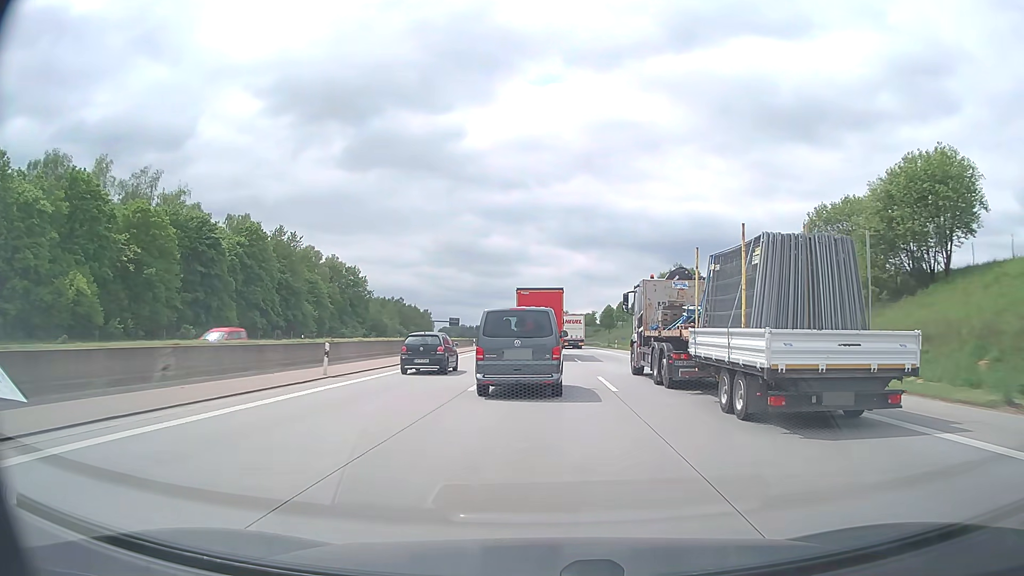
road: motorway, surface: asphalt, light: Day
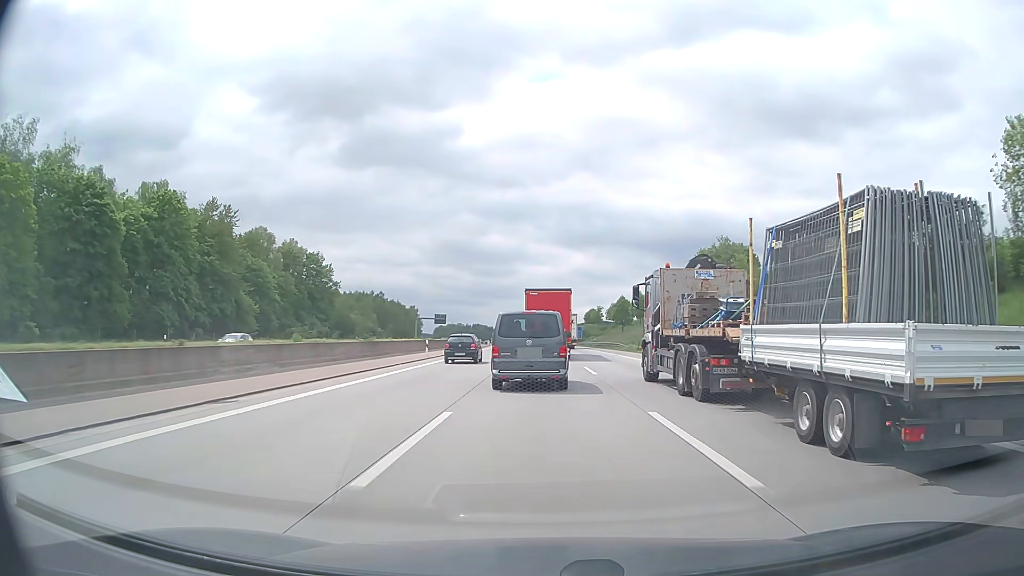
(0.0, +29.1) m; 0°
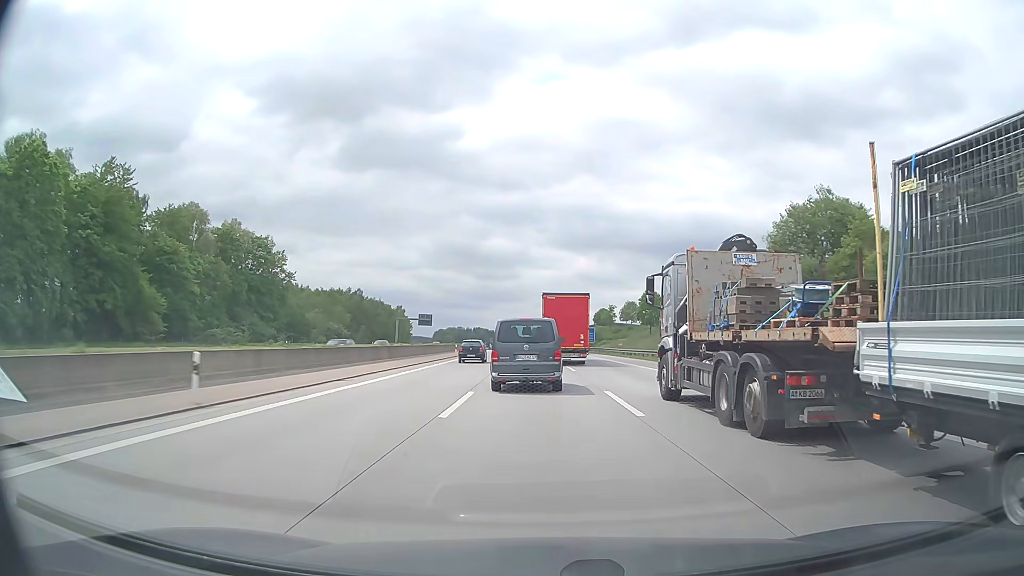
(-0.1, +30.5) m; 0°
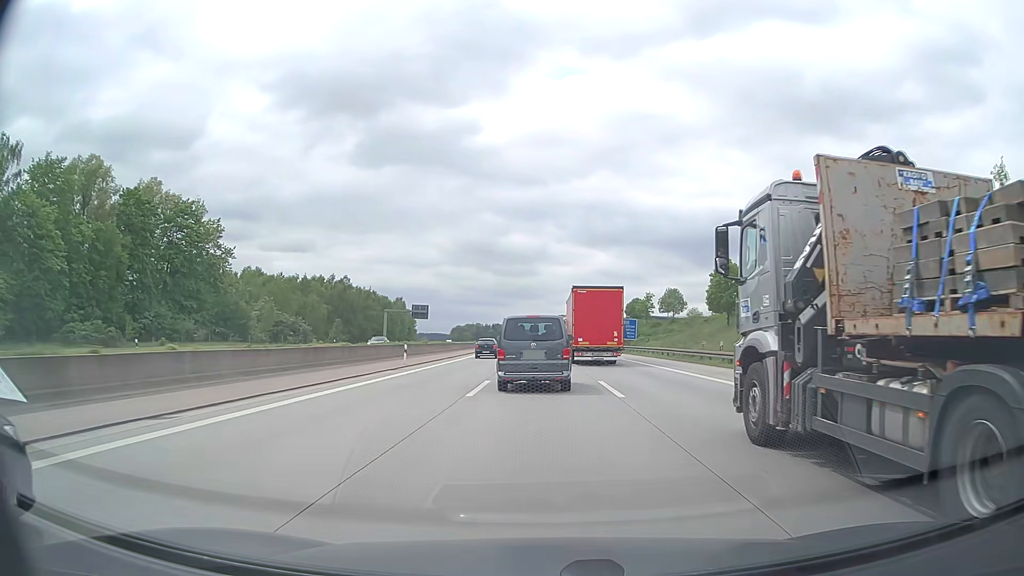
(-0.3, +33.1) m; -2°
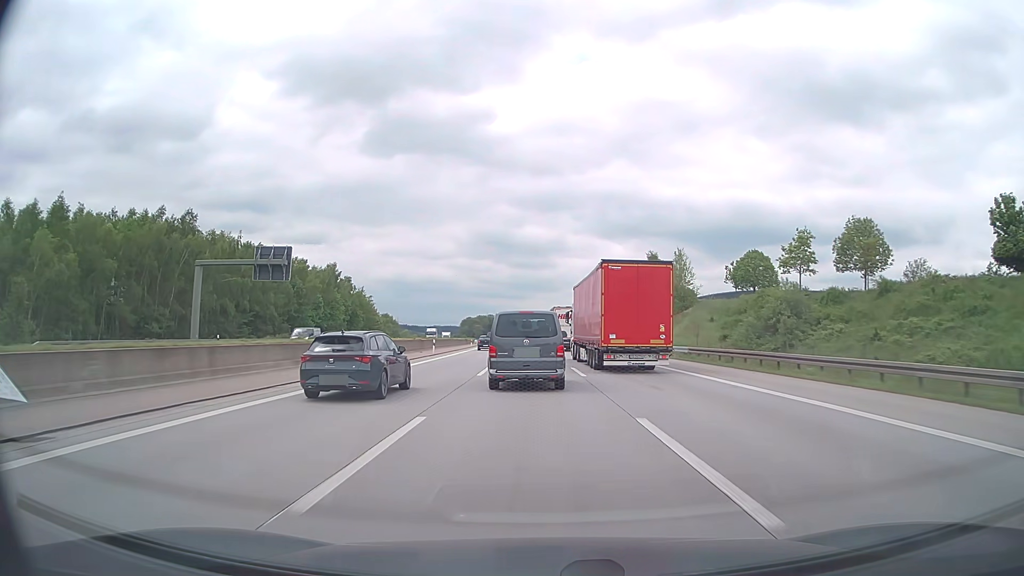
(-1.0, +83.8) m; -1°
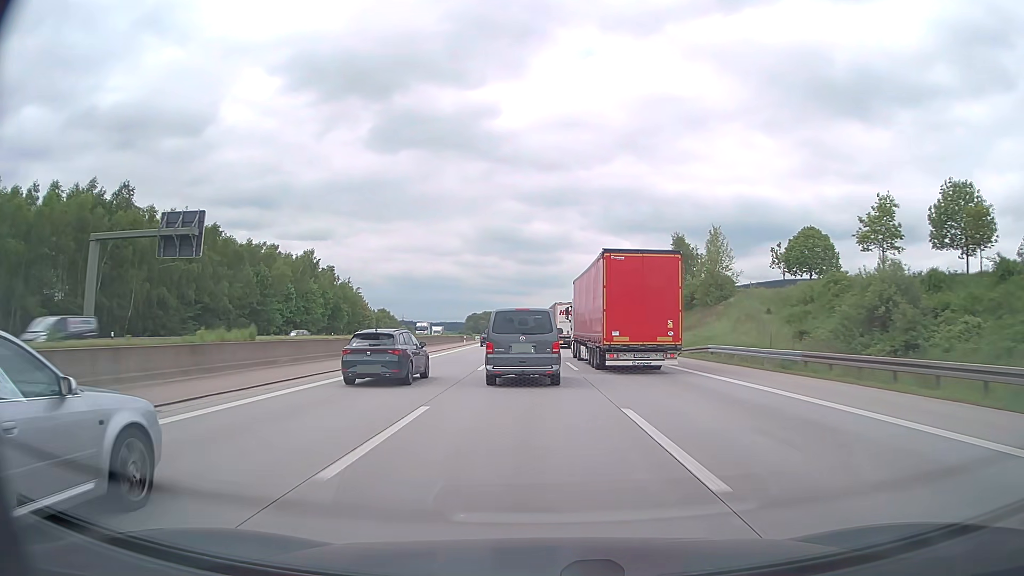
(-0.1, +16.8) m; -1°
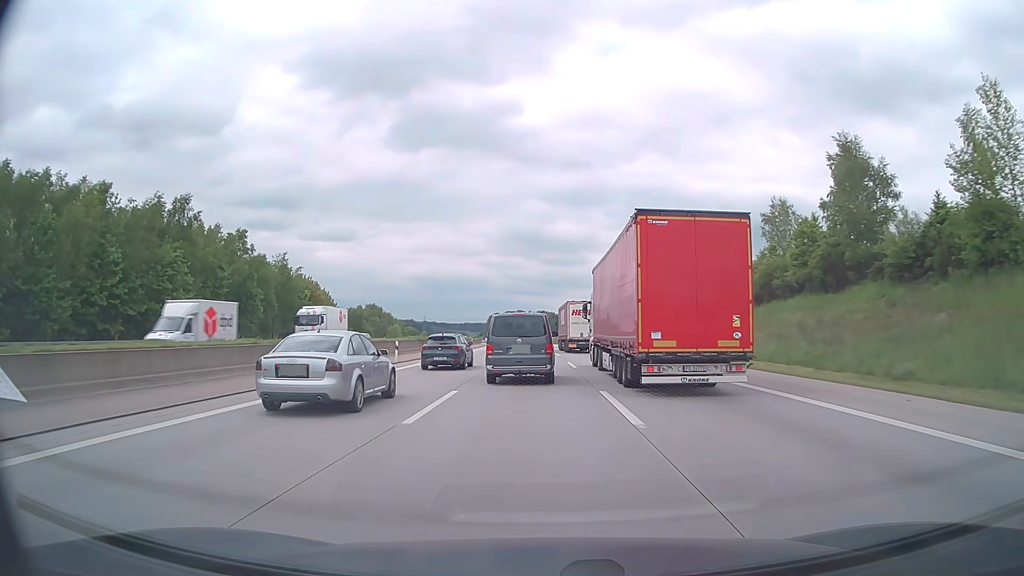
(-0.8, +50.8) m; -2°
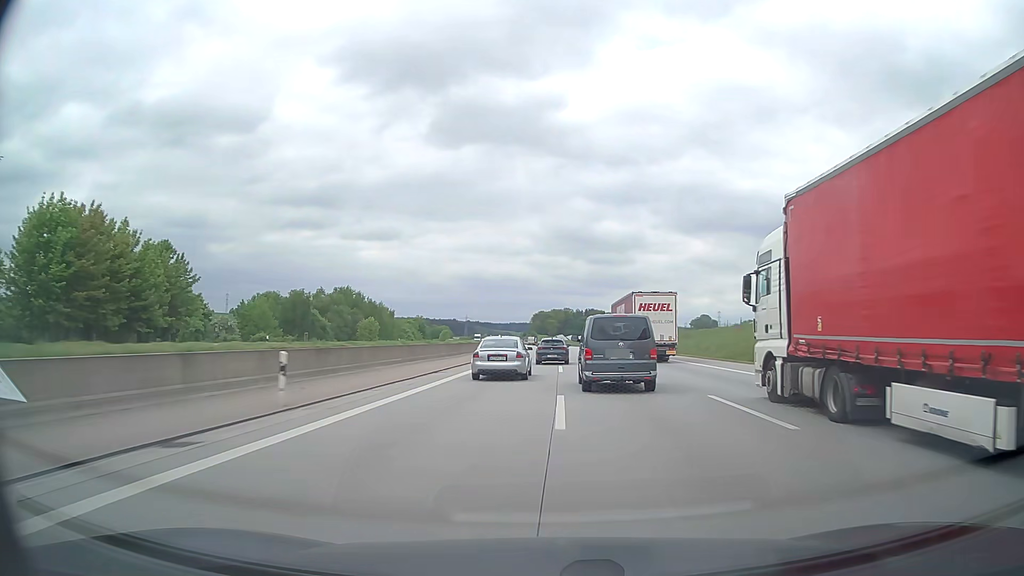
(-3.1, +73.6) m; -4°
(0, +10) (0, +20) (0, +30) (0, +40) (0, +50) (0, +60) (-1, +70) (-1, +80) (-1, +90) (-1, +100) m
